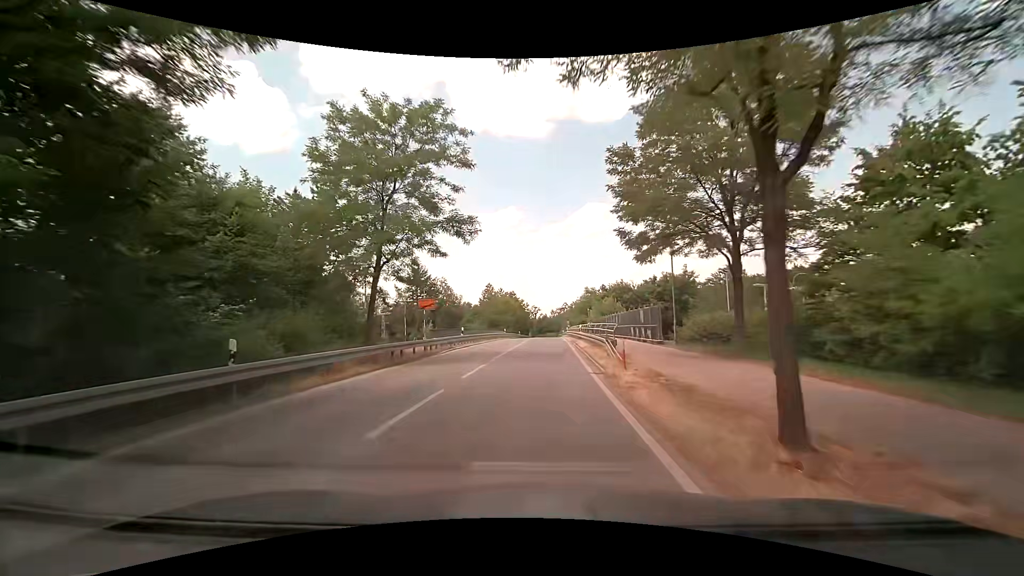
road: tertiary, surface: asphalt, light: Day
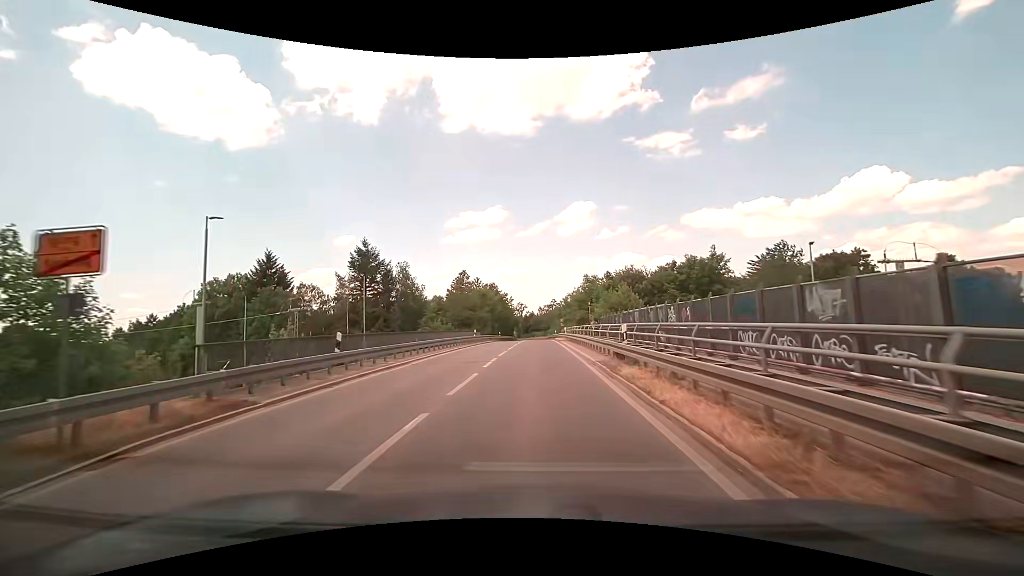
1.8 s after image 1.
(0.0, +20.5) m; +1°
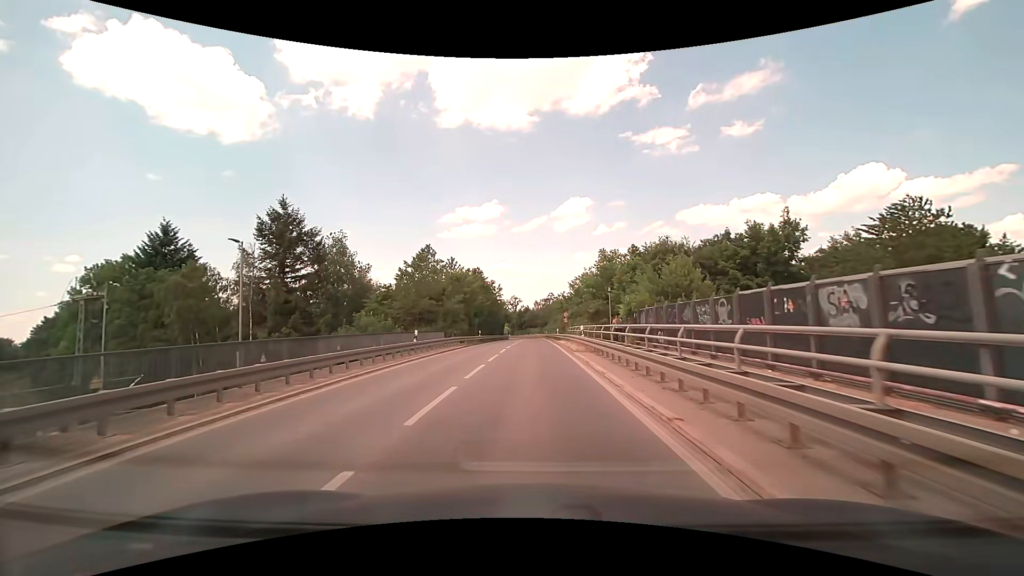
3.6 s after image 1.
(+0.2, +20.9) m; +1°
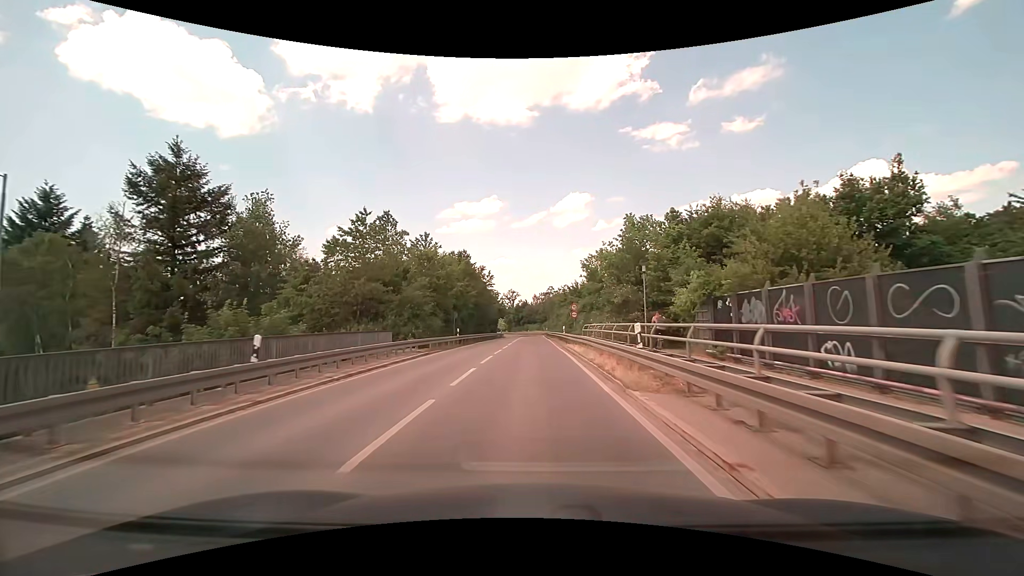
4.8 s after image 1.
(0.0, +14.1) m; 0°
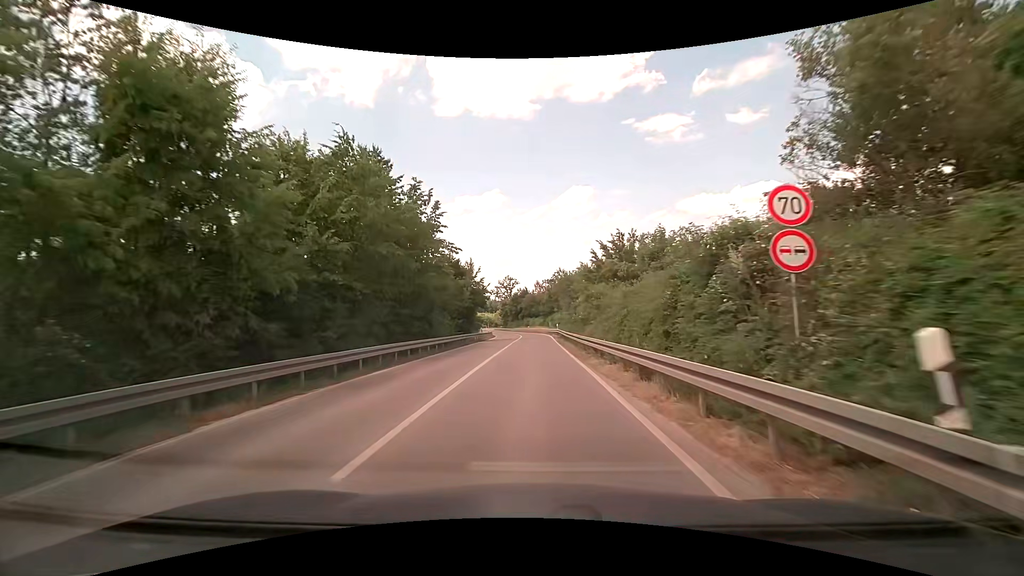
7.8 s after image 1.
(-0.2, +36.4) m; -1°
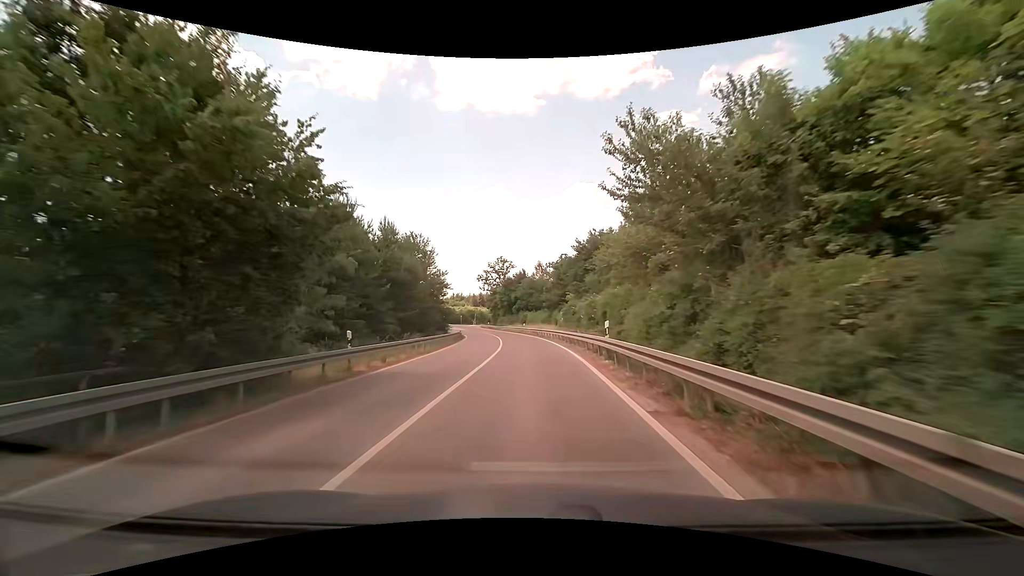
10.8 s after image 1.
(+0.2, +38.7) m; 0°
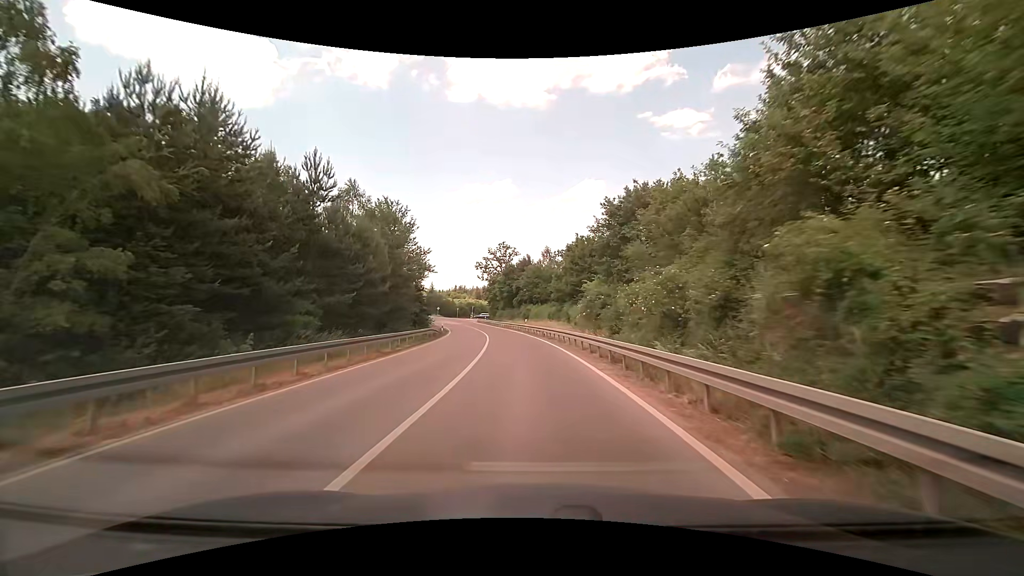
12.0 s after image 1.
(-0.1, +15.2) m; -1°
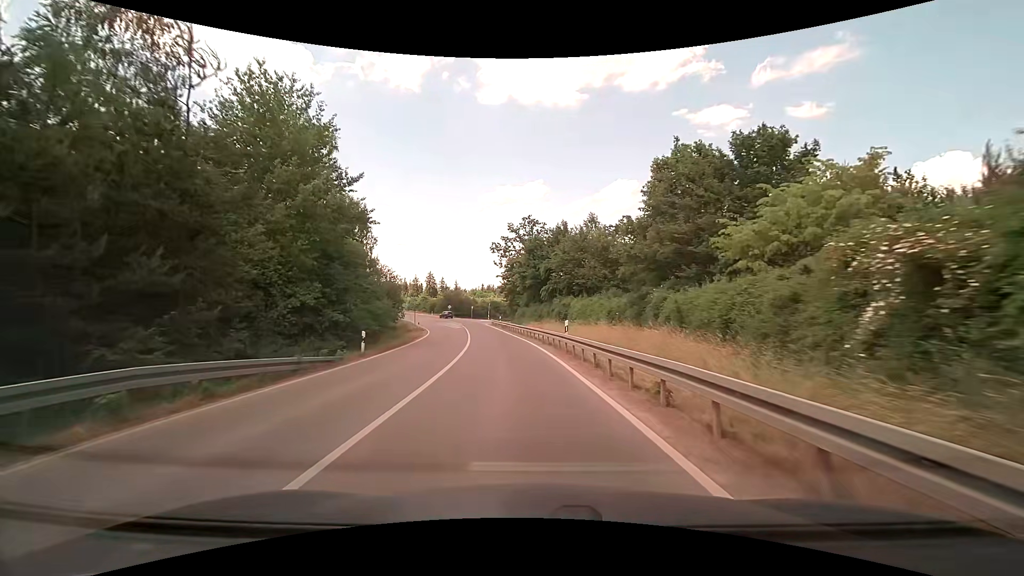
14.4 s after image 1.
(-0.6, +29.4) m; -4°
(0, +10) (-1, +20) (-1, +30) (-3, +40) (-4, +50) (-6, +60) (-7, +69) (-10, +79) (-12, +89) (-15, +98) m
